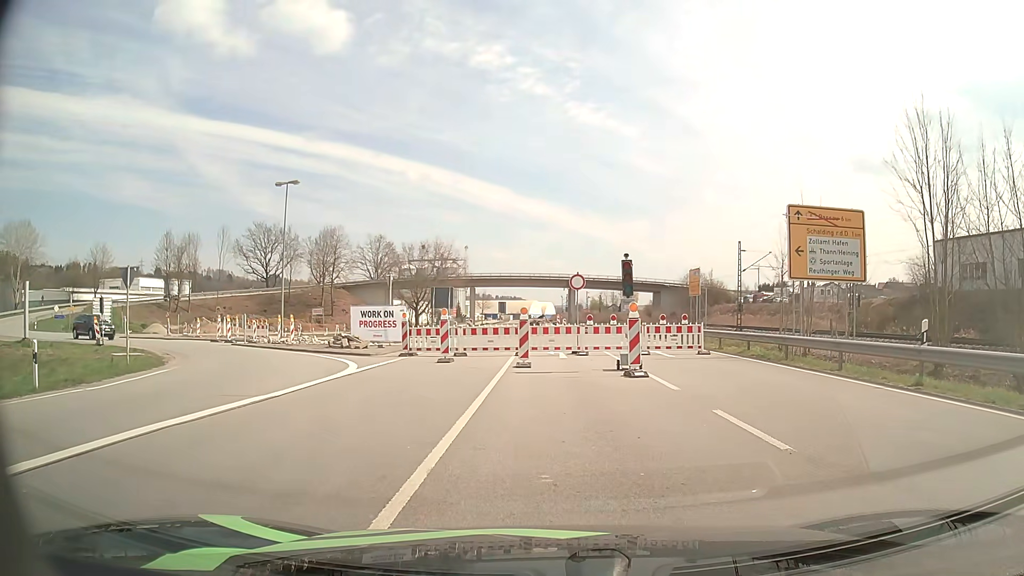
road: primary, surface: asphalt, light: Day
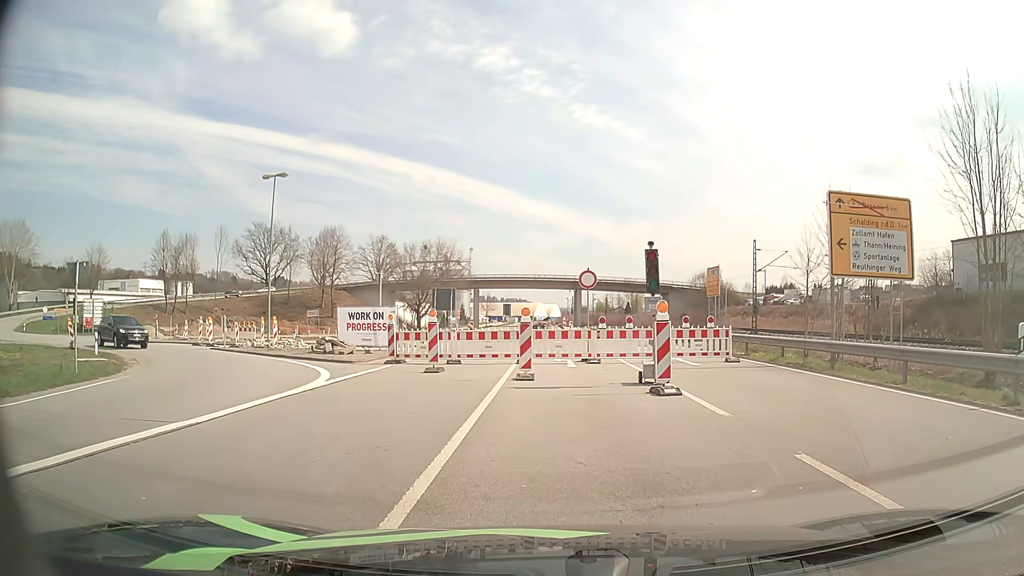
(0.0, +3.1) m; 0°
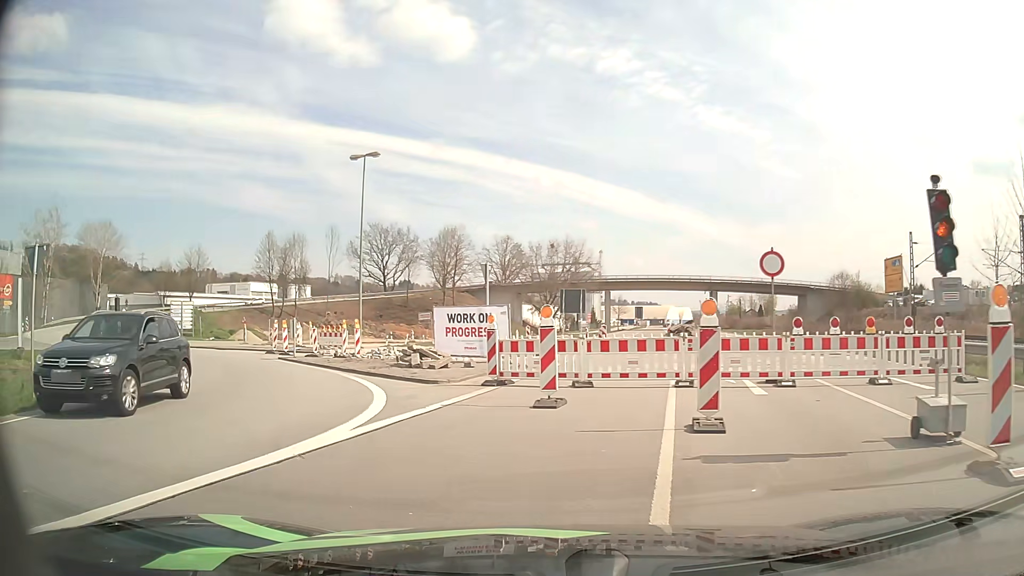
(-0.5, +6.9) m; -11°
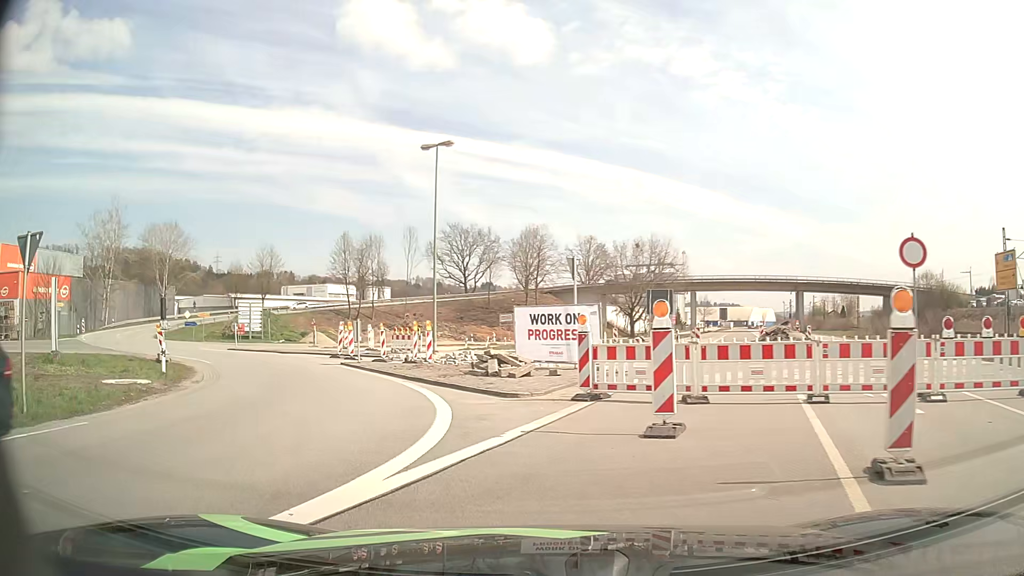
(-0.2, +2.9) m; -7°
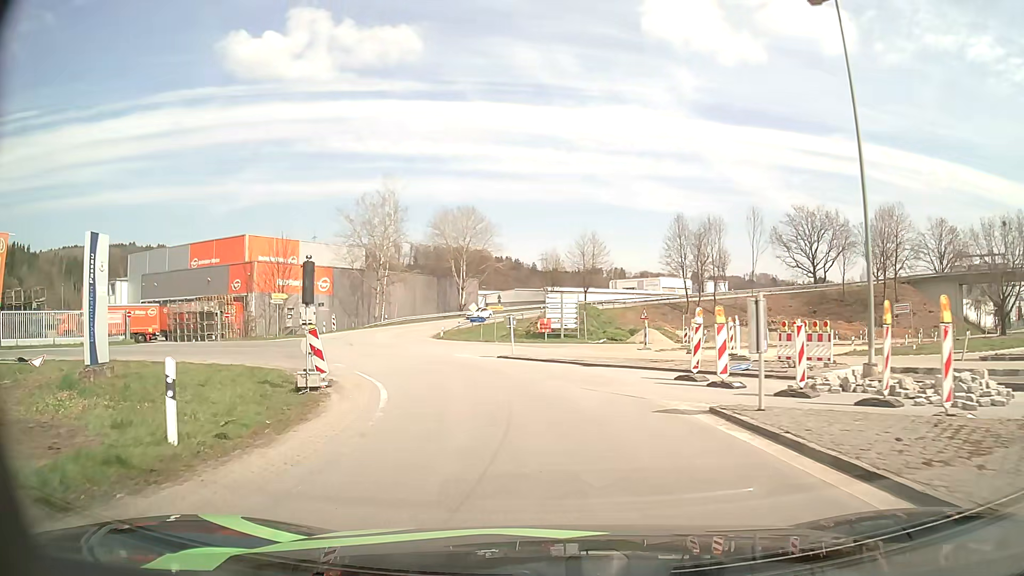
(-4.4, +15.5) m; -27°
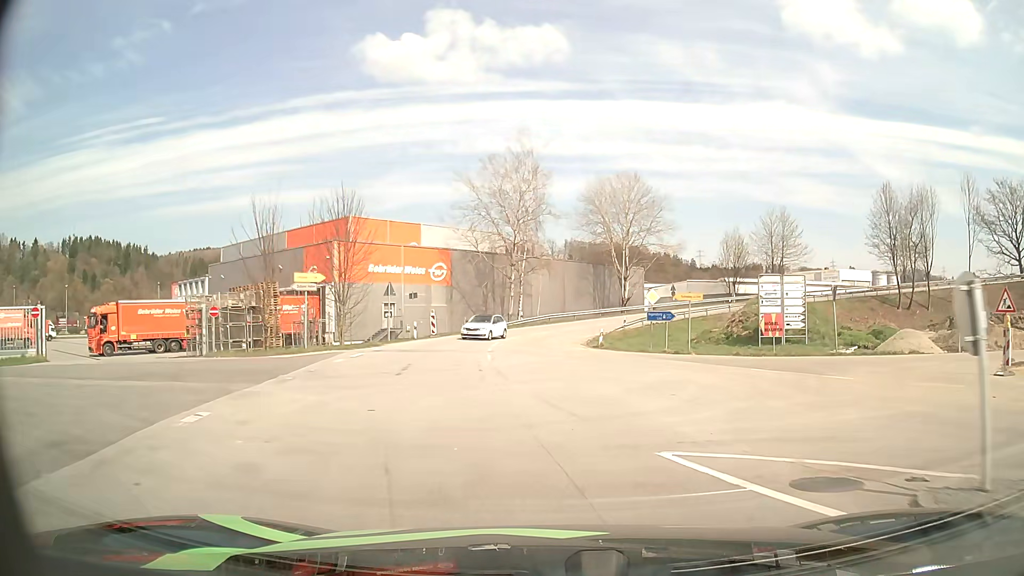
(-3.4, +21.2) m; -14°
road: unclassified
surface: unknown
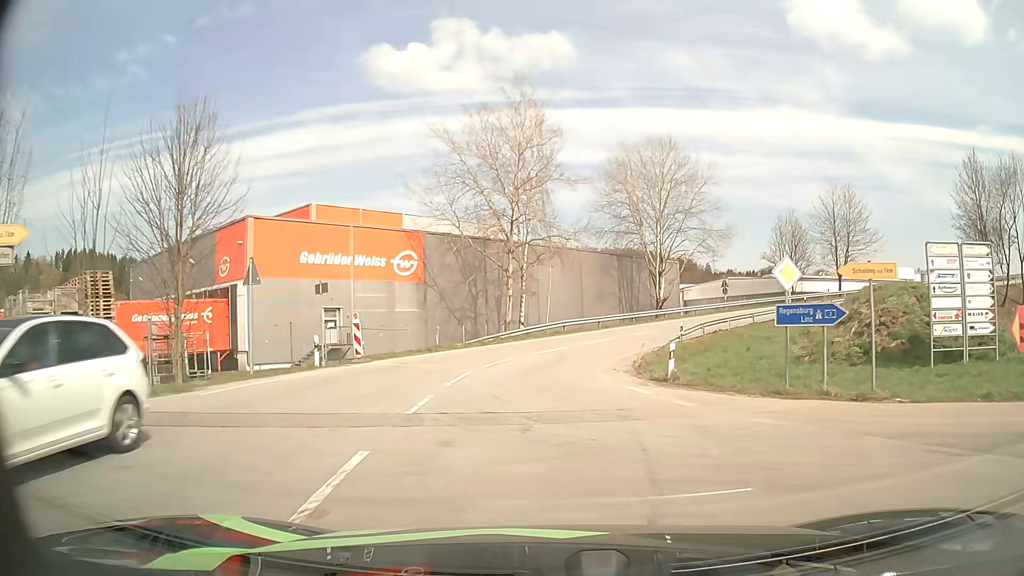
(0.0, +18.2) m; 0°
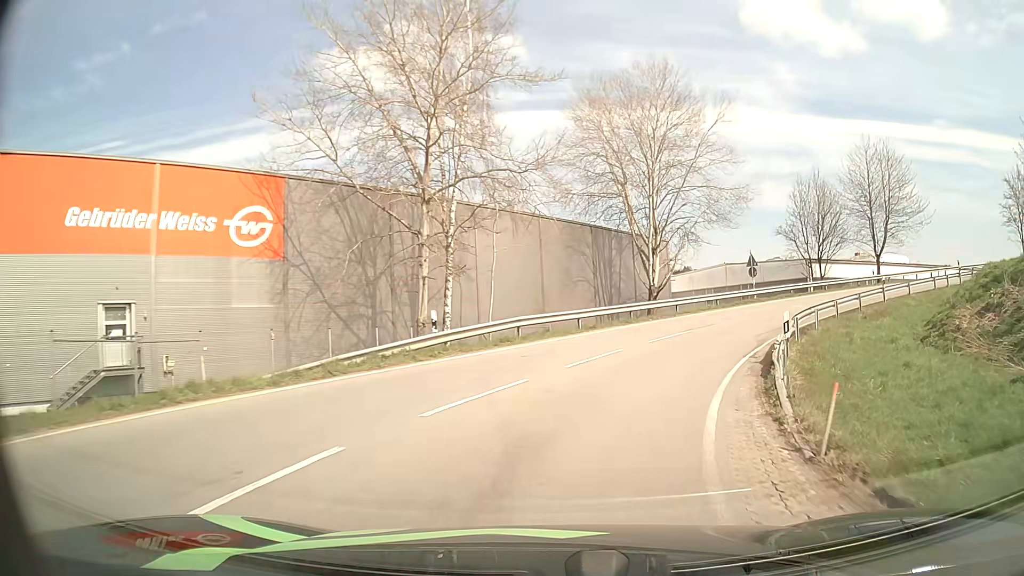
(+0.1, +18.4) m; +4°
(+1, +10) (+4, +19) (+10, +28) (+17, +35) (+25, +40) (+35, +44) (+44, +45) (+54, +45) (+64, +42) (+73, +37) m
